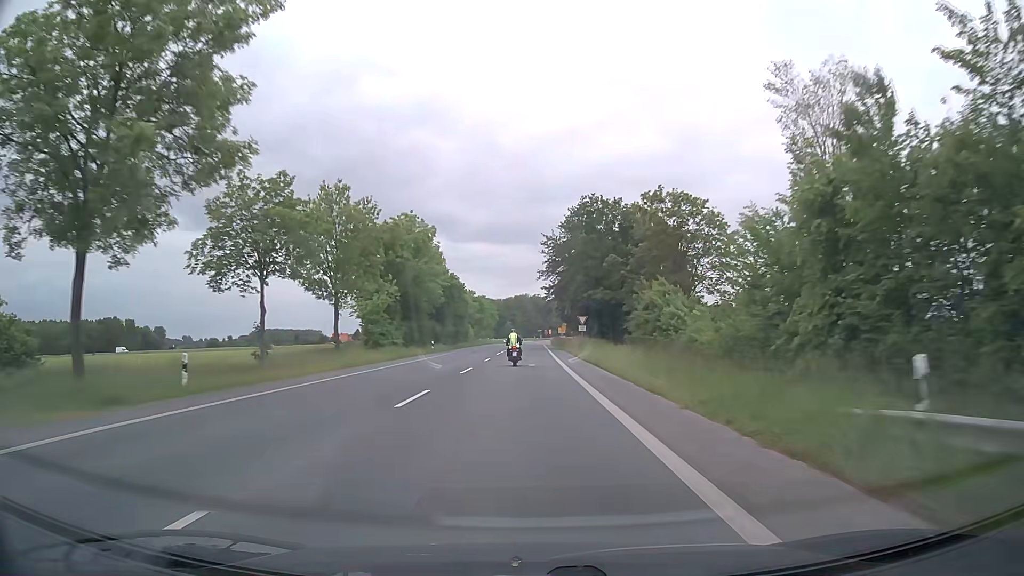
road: secondary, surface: asphalt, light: Day
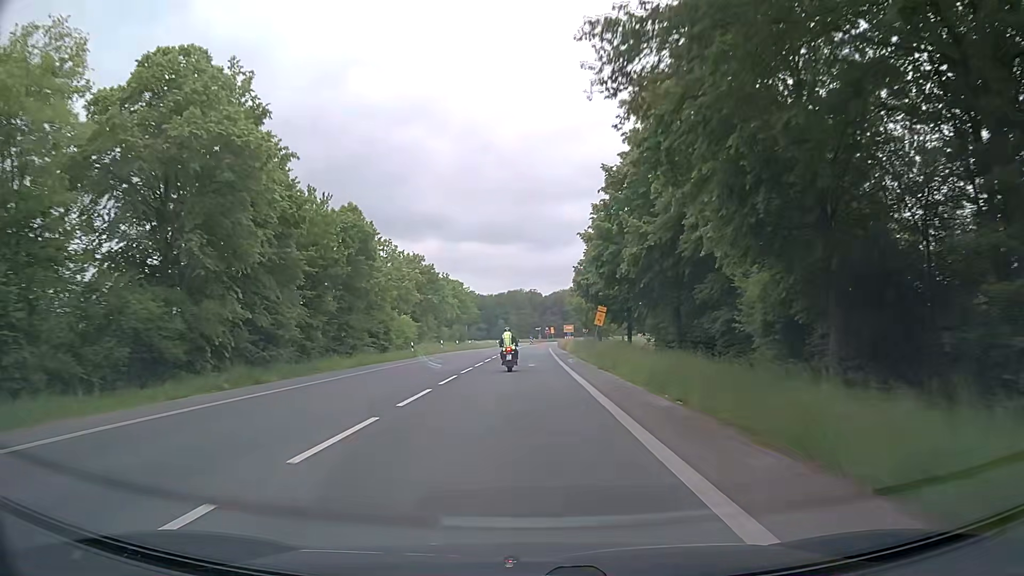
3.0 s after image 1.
(+0.3, +59.9) m; 0°
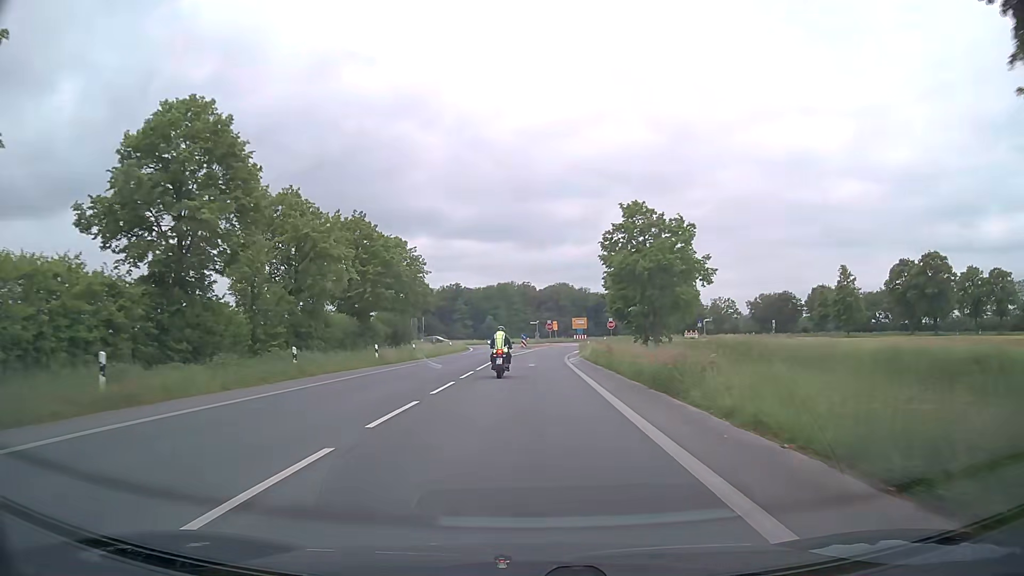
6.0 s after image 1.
(0.0, +50.7) m; 0°
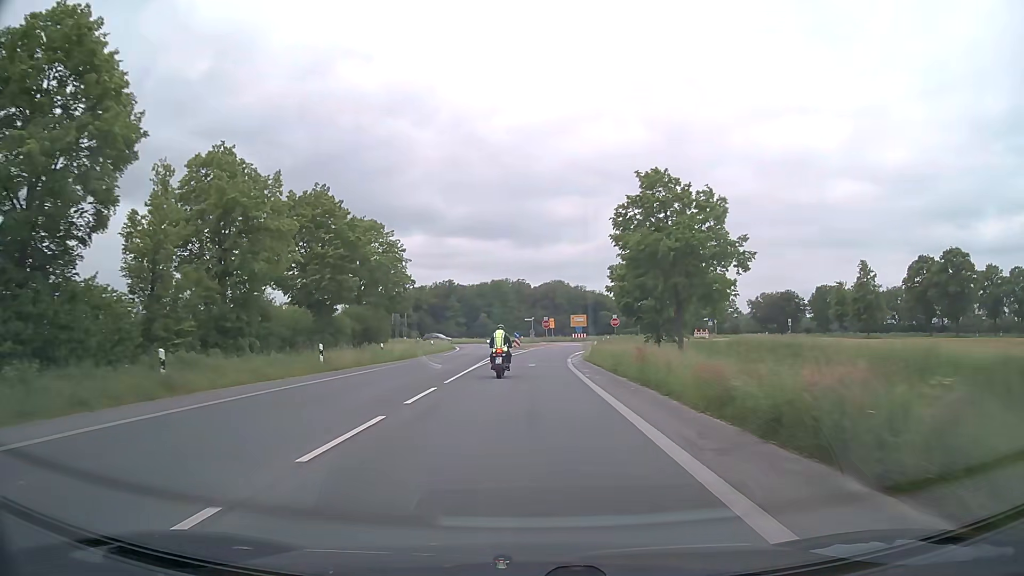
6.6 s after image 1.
(+0.1, +9.0) m; +1°
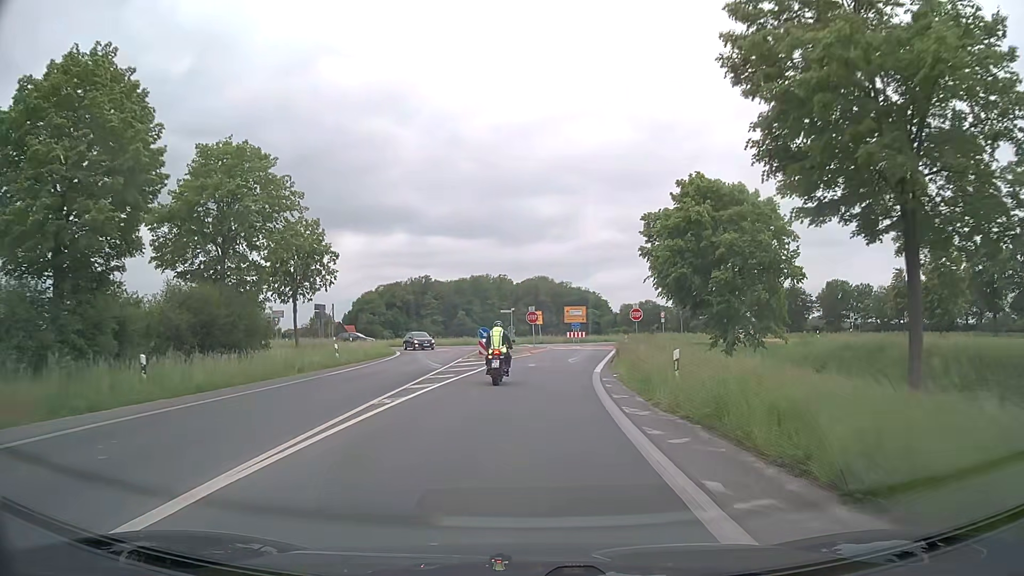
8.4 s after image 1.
(+0.3, +24.8) m; +1°
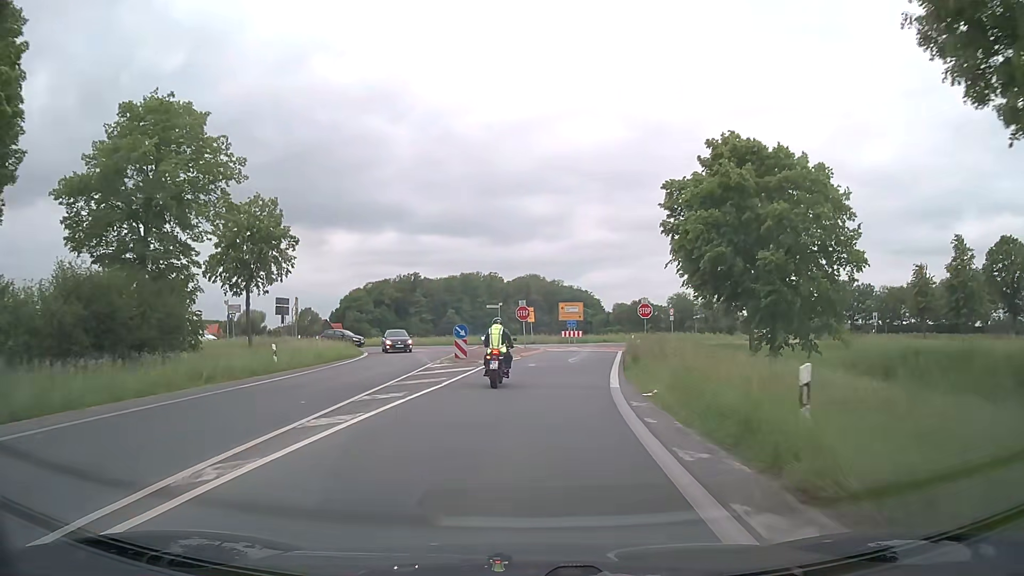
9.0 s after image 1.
(0.0, +7.3) m; +1°
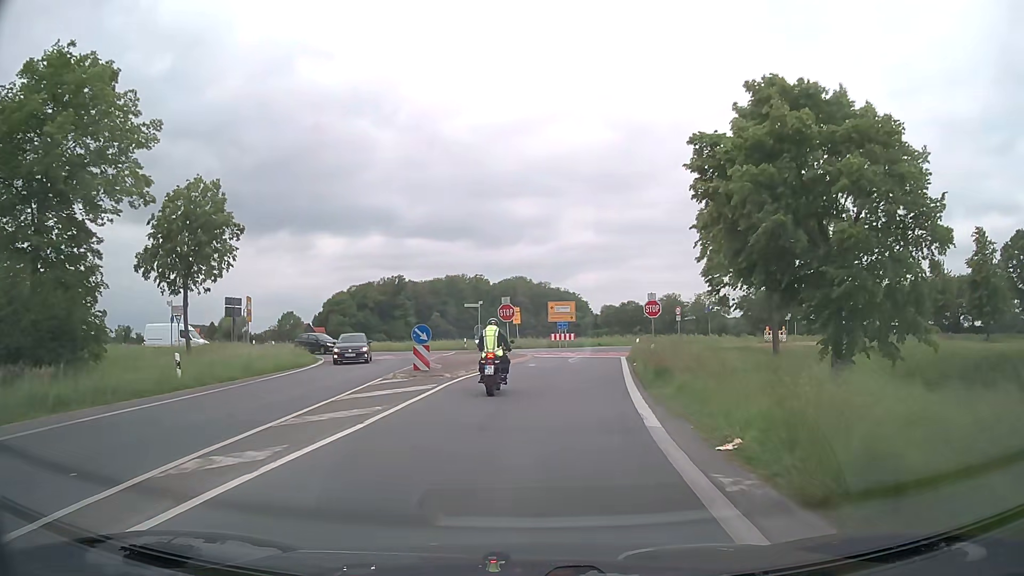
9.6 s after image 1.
(+0.1, +6.8) m; +1°
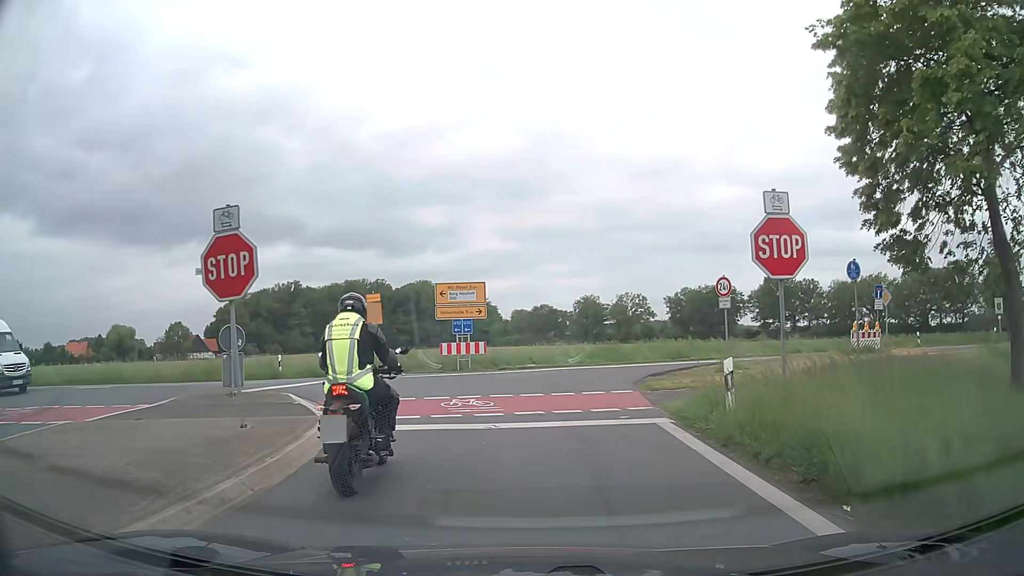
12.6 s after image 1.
(+1.5, +25.5) m; +9°
(0, +10) (-3, +20) (-11, +24) (-21, +24) (-31, +22) (-41, +20) (-50, +18) (-60, +16) (-70, +14) (-80, +12) m
